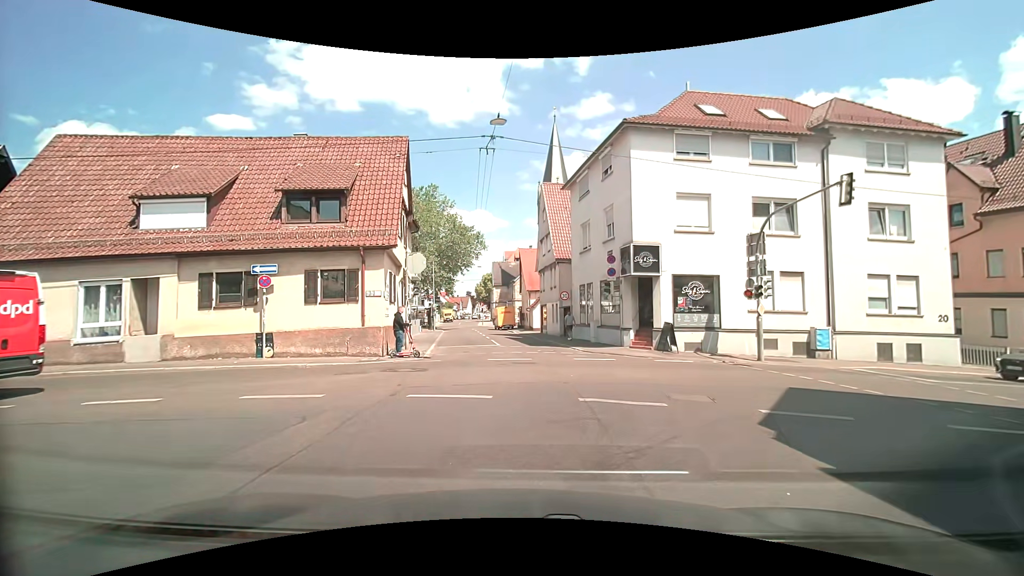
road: residential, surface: asphalt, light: Day
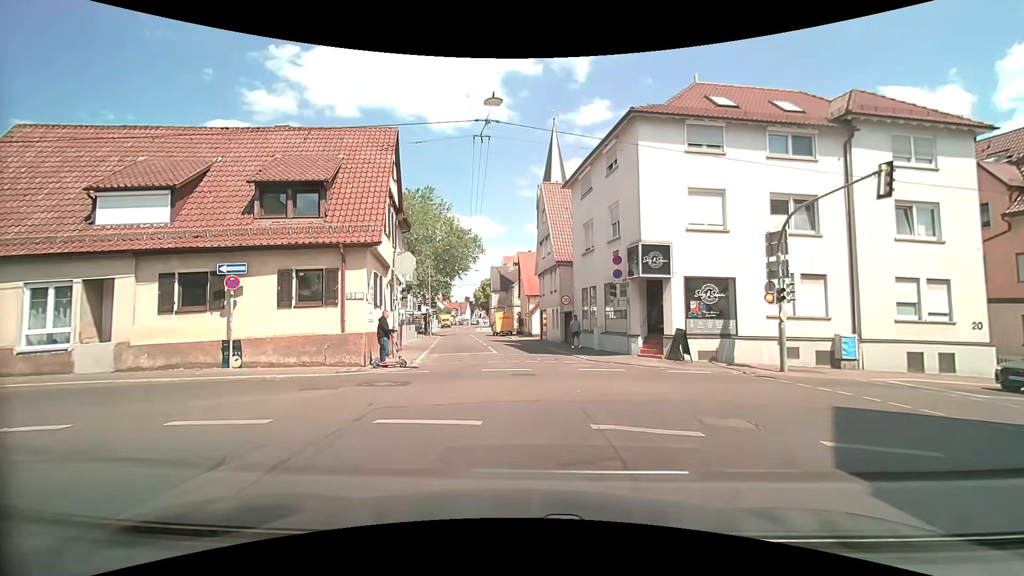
(-0.1, +1.8) m; -1°
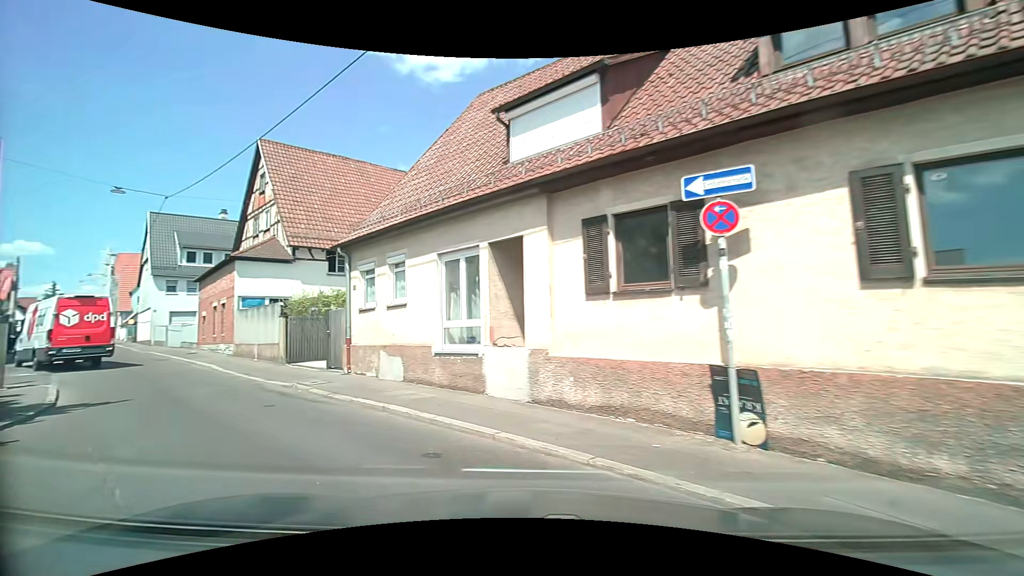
(-4.0, +10.5) m; -53°
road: tertiary
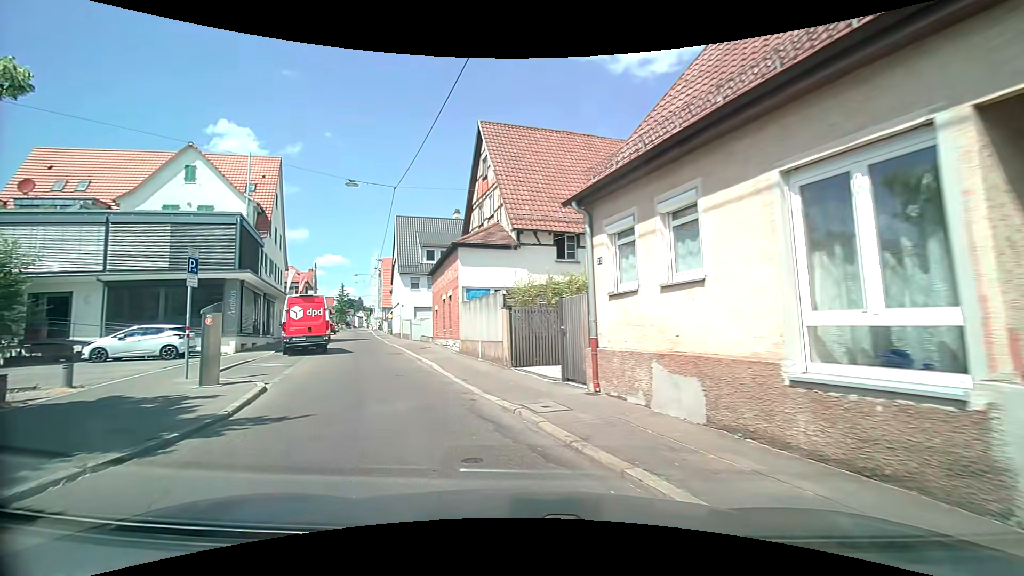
(-1.3, +5.0) m; -23°
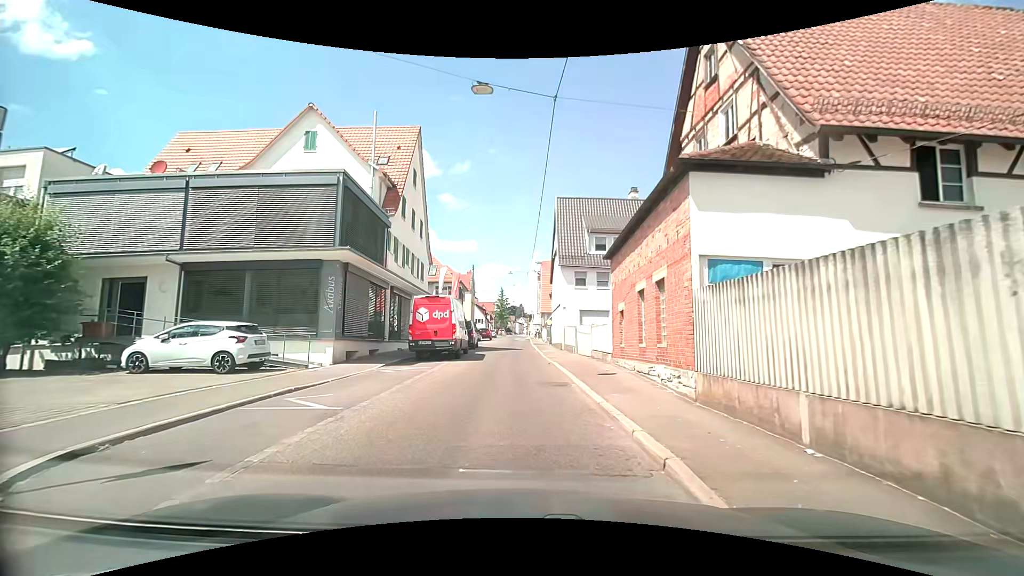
(-2.6, +9.9) m; -21°
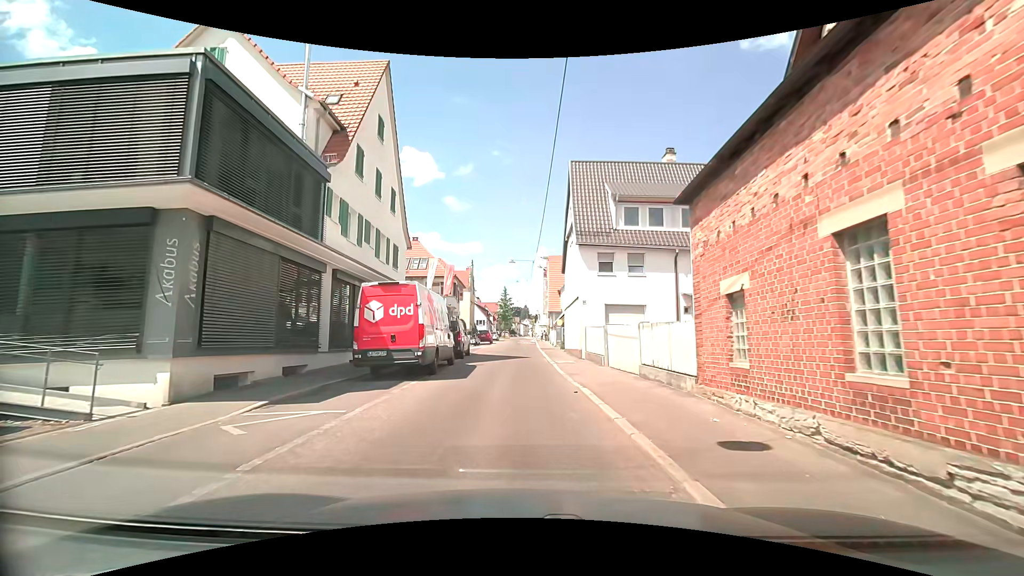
(0.0, +8.5) m; 0°
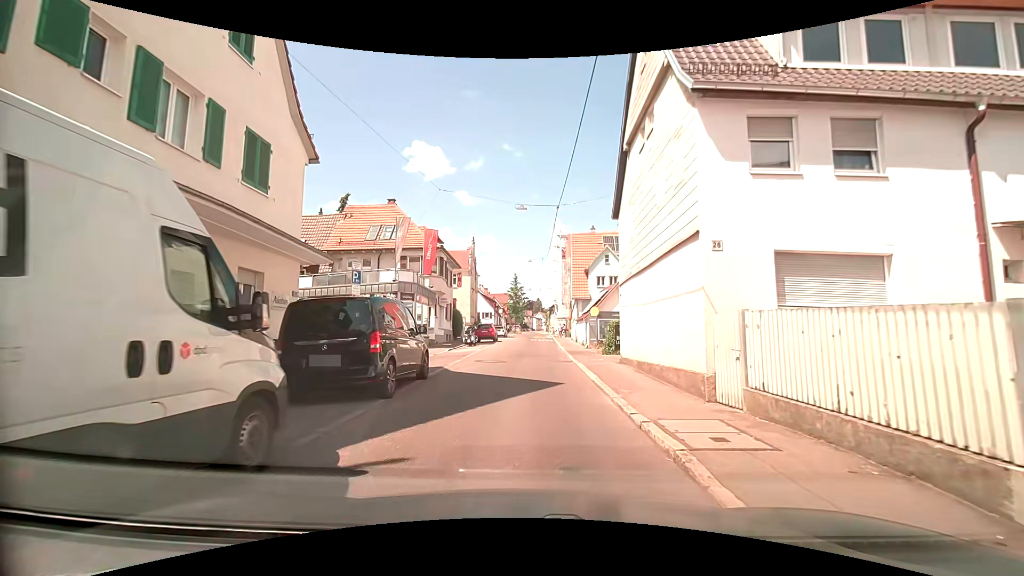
(-0.4, +15.0) m; -2°
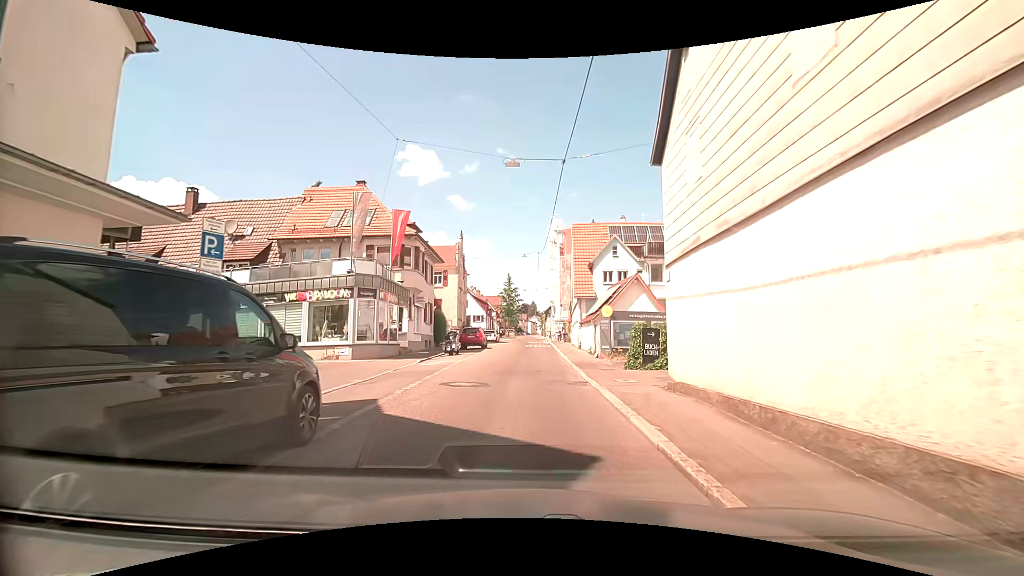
(0.0, +6.5) m; +1°
(0, +10) (0, +20) (0, +30) (0, +40) (-1, +50) (-1, +60) (-1, +70) (-1, +80) (-1, +90) (-1, +100) m
